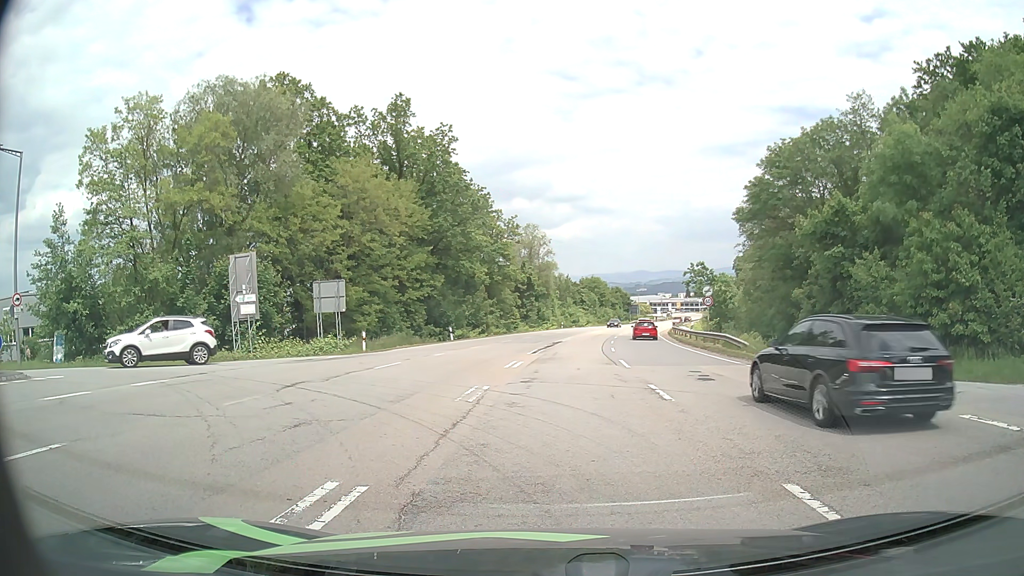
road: secondary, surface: asphalt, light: Day
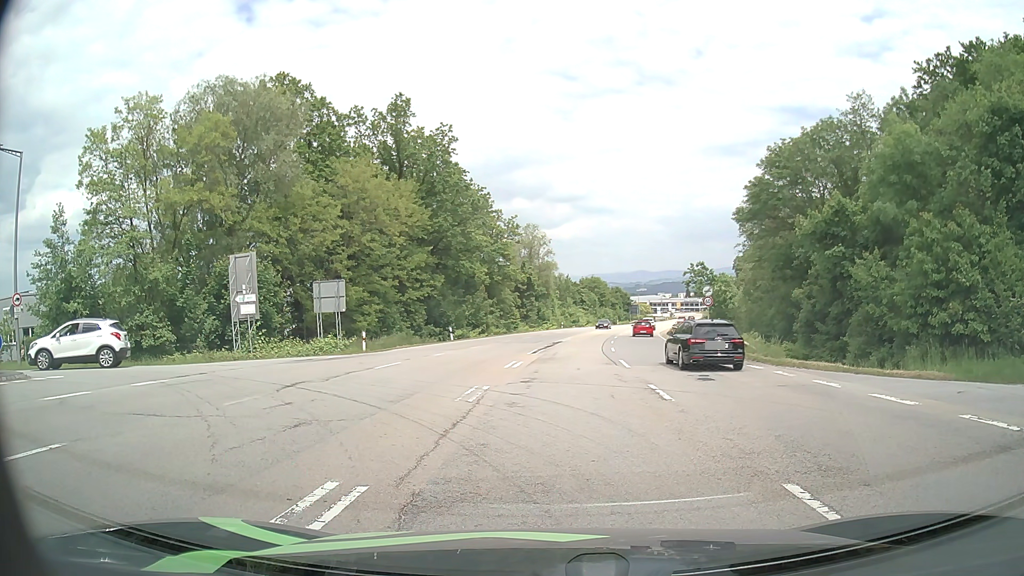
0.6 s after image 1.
(0.0, 0.0) m; 0°
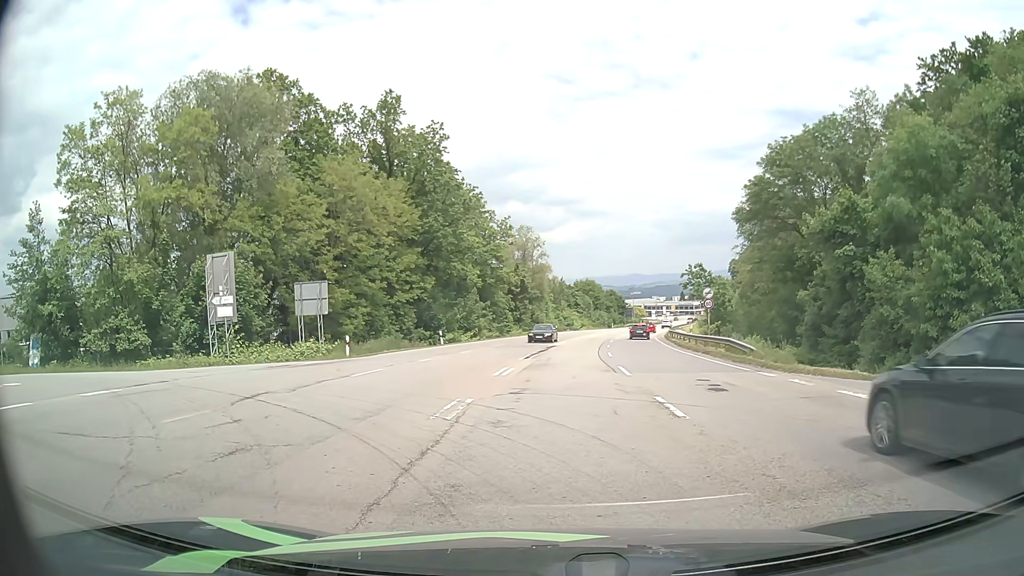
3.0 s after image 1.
(0.0, +1.8) m; +1°
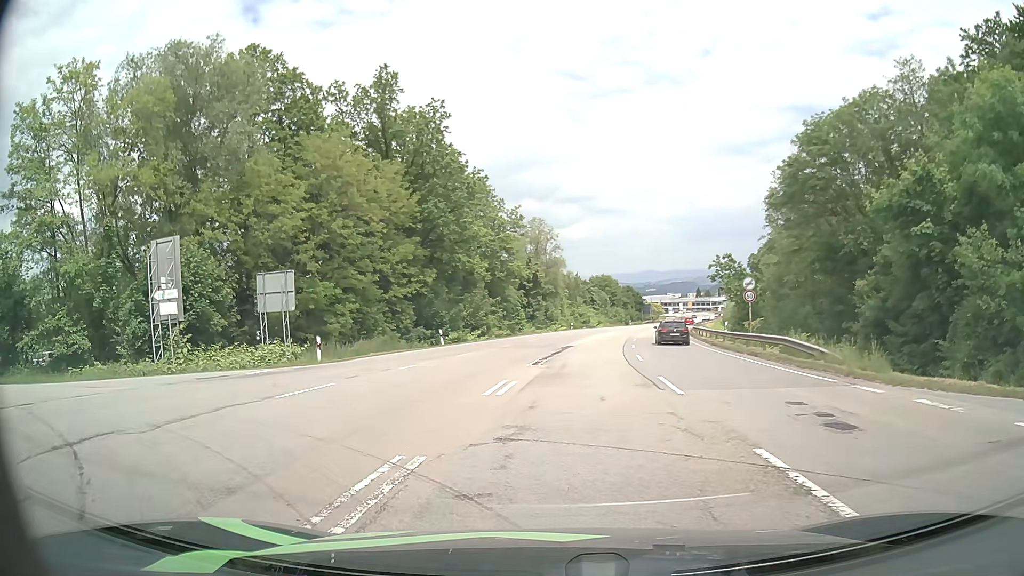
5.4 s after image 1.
(+0.1, +5.9) m; 0°
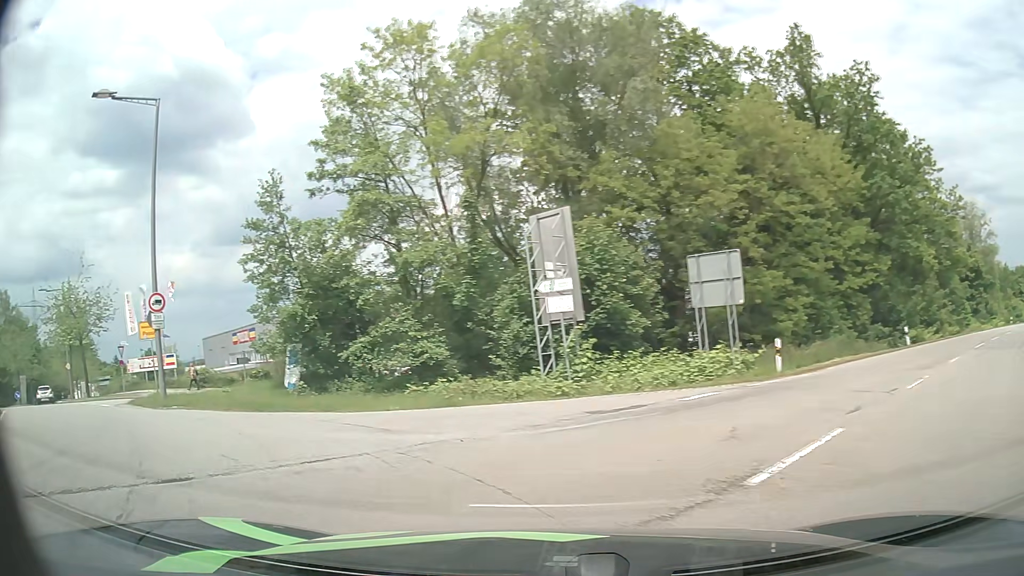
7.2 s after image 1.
(-1.9, +6.8) m; -35°
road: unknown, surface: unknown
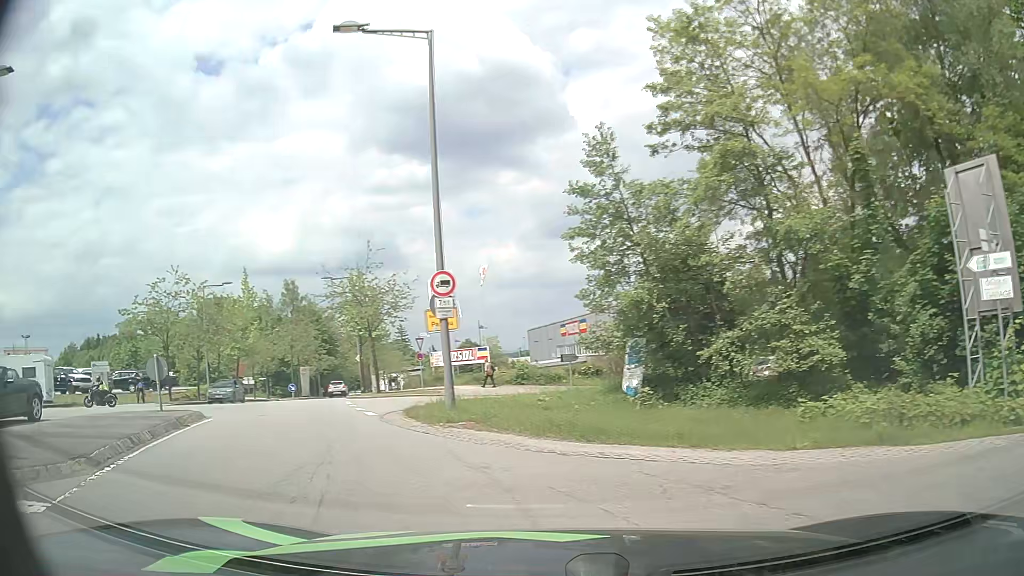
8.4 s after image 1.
(-1.4, +5.1) m; -29°
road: residential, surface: asphalt
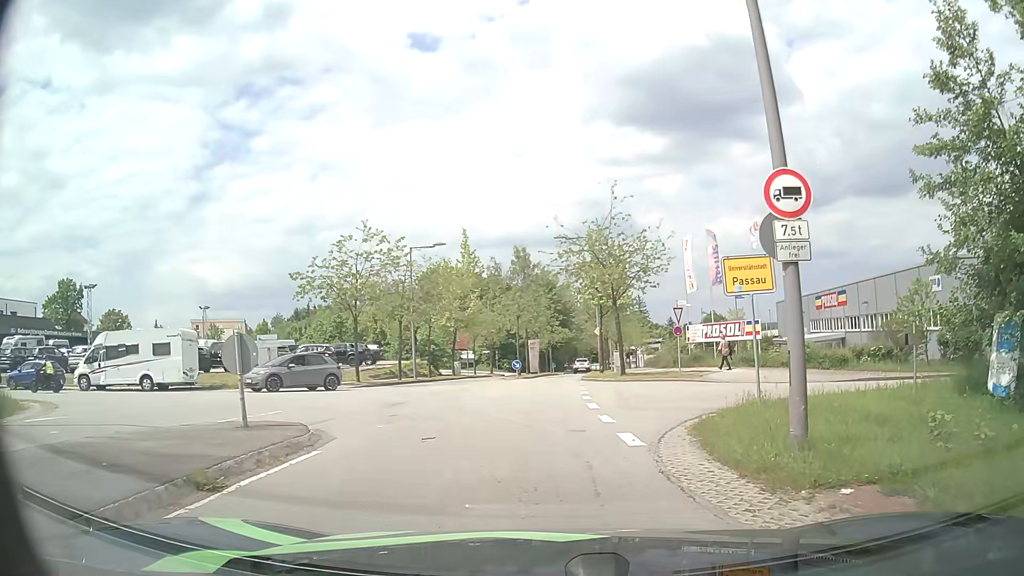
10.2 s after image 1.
(-1.9, +7.4) m; -21°
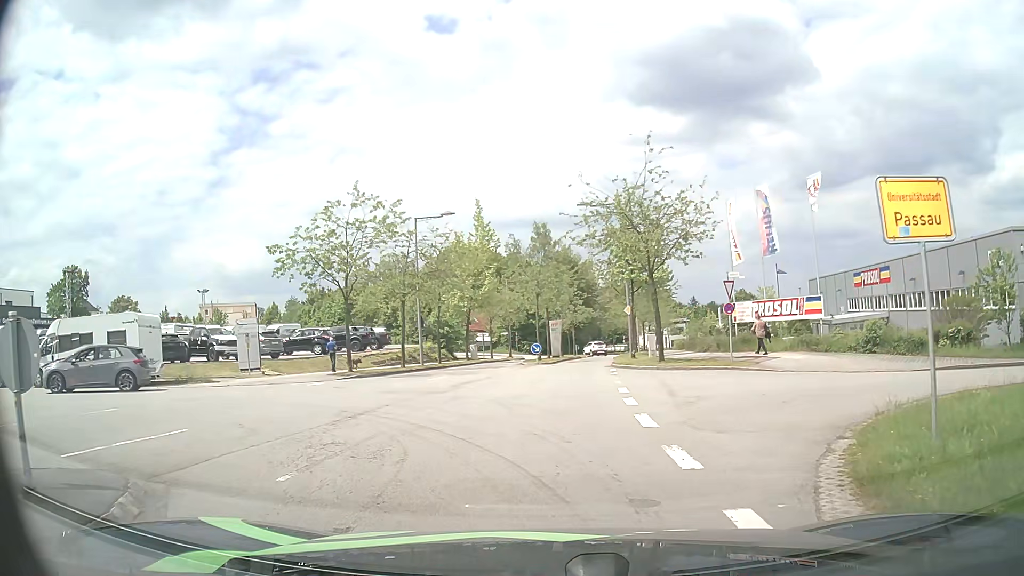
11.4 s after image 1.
(-0.1, +5.2) m; -2°
(0, +10) (0, +20) (0, +30) (+1, +40) (+3, +50) (+4, +60) (+5, +70) (+6, +80) (+8, +89) (+10, +99) m
